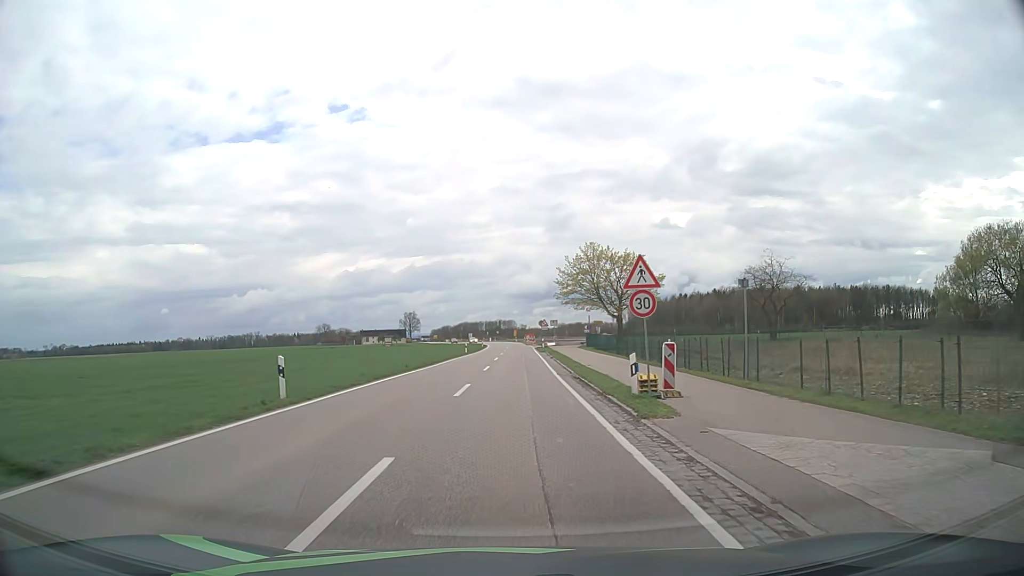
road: tertiary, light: Day
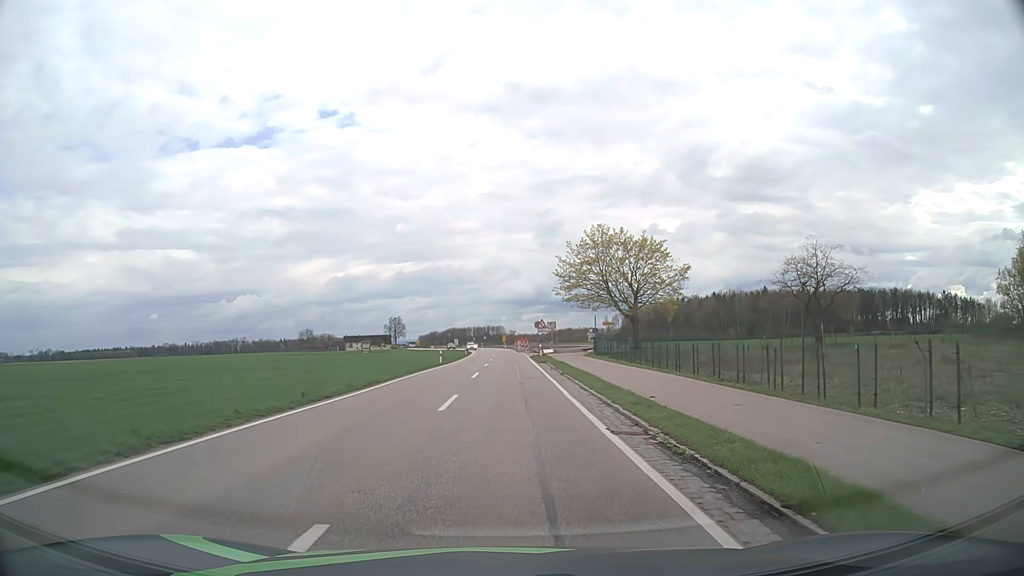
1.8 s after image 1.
(+0.2, +14.9) m; +1°
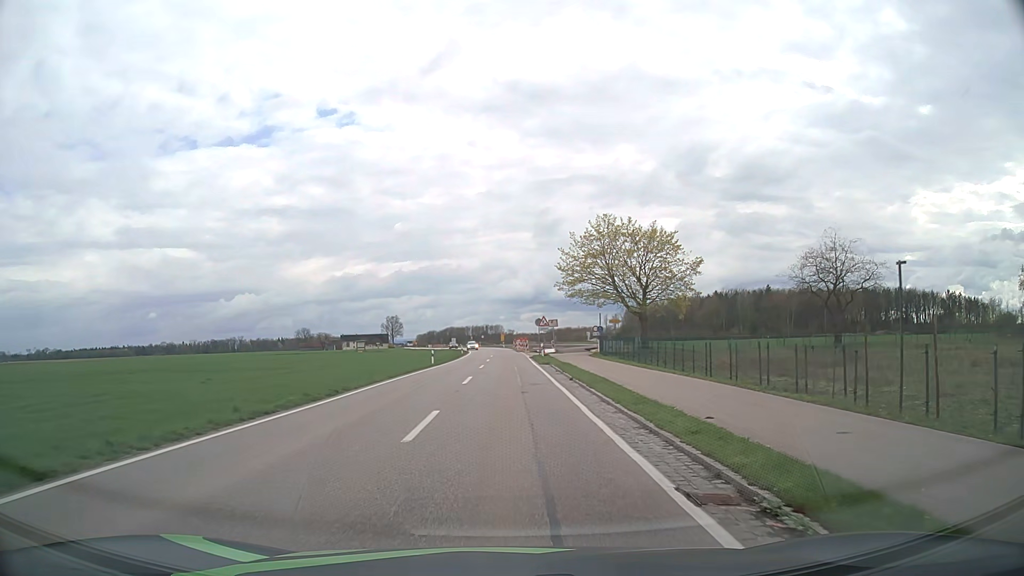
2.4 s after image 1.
(0.0, +4.5) m; 0°
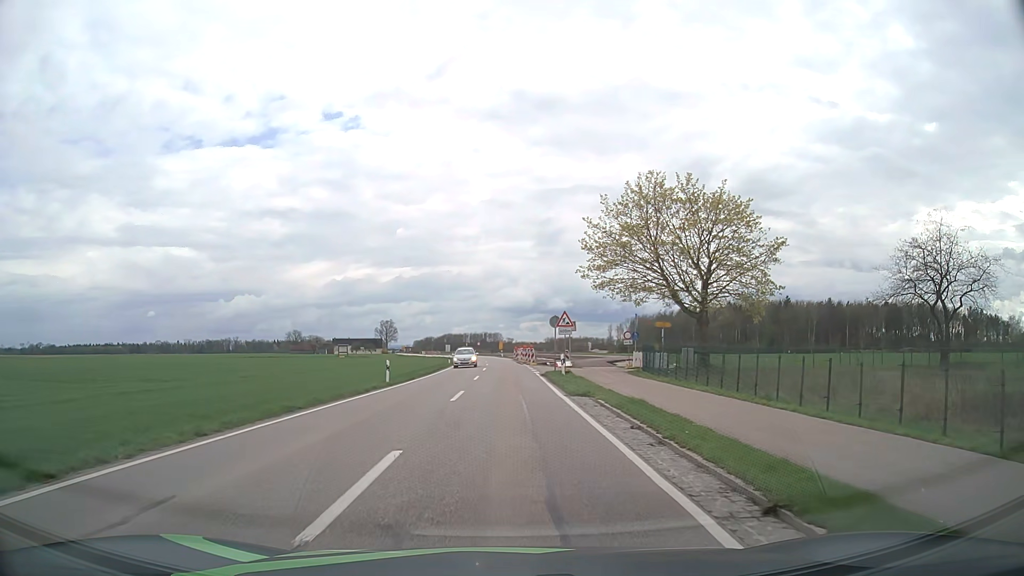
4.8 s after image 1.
(0.0, +17.3) m; 0°
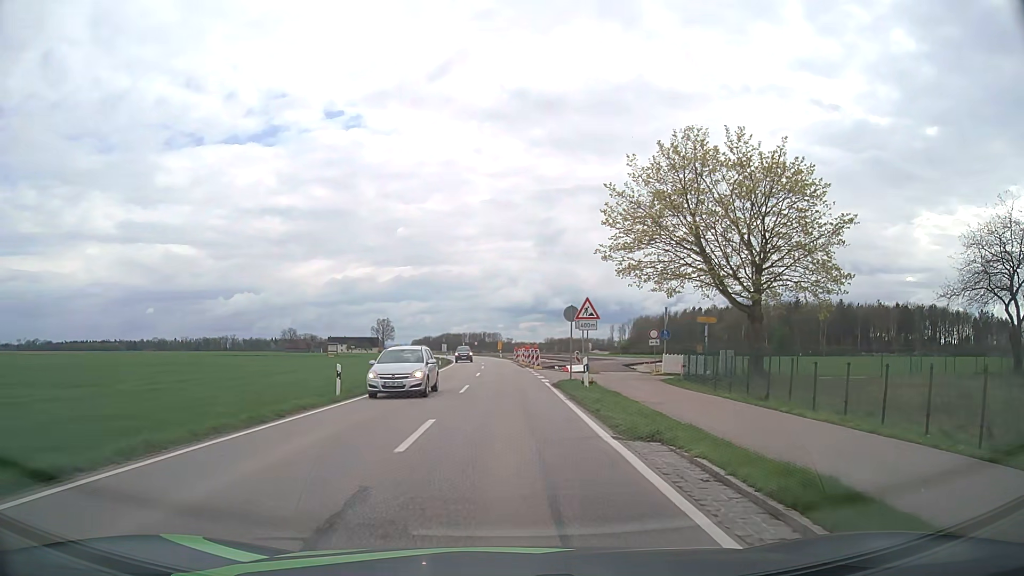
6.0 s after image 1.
(0.0, +8.6) m; 0°
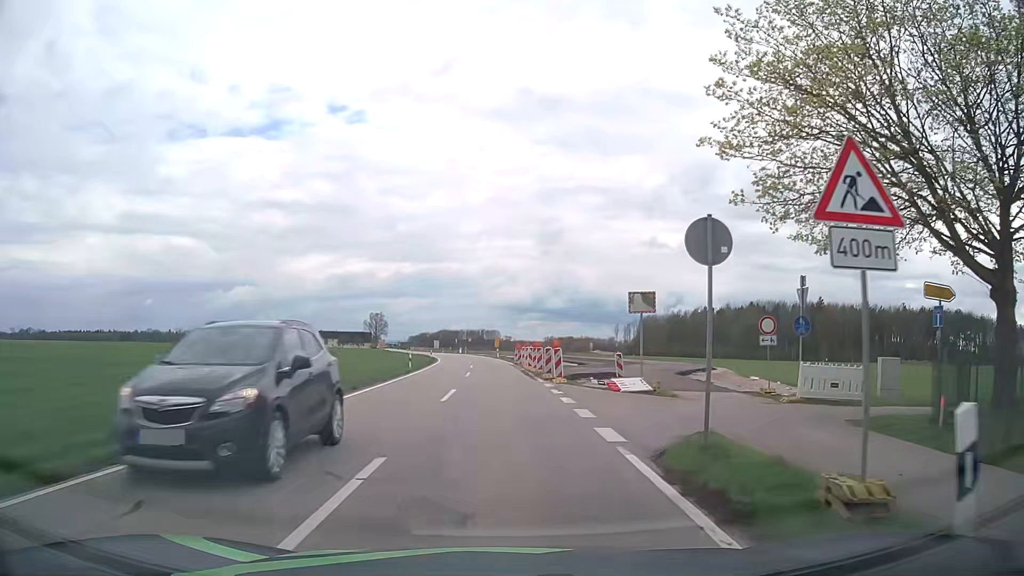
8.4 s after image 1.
(0.0, +17.4) m; 0°
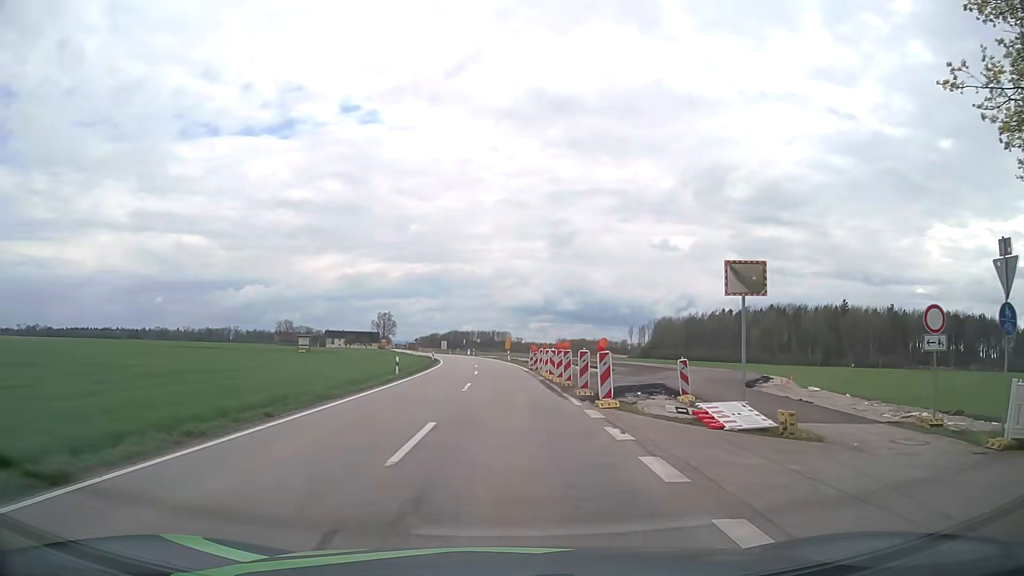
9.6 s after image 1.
(-0.1, +8.9) m; -1°
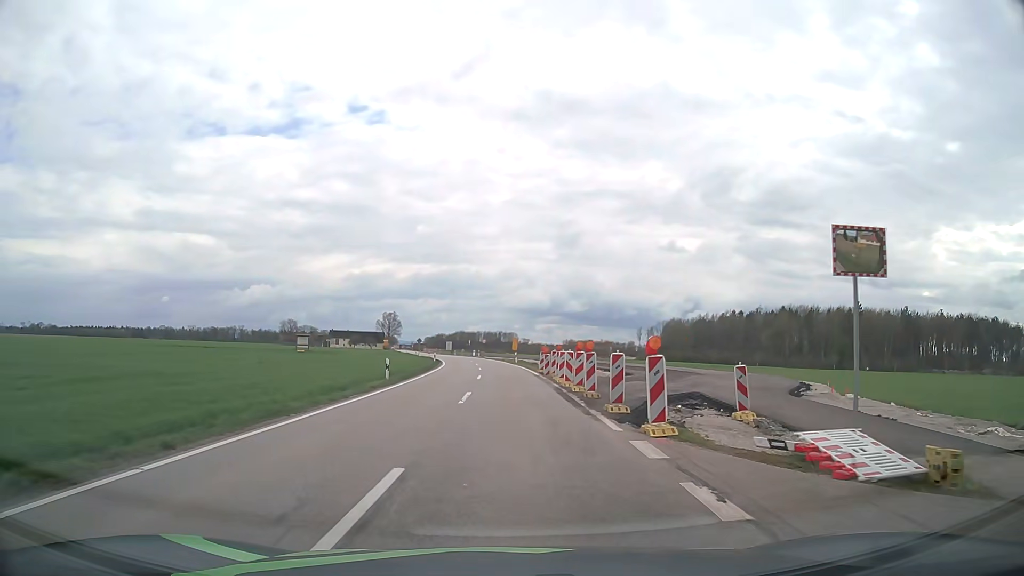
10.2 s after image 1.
(0.0, +4.5) m; -1°
